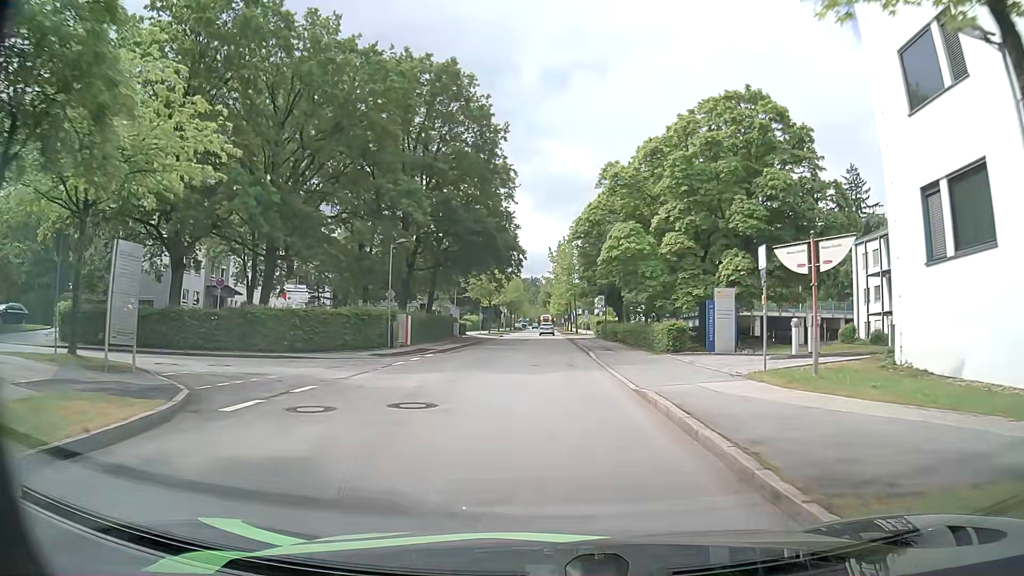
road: residential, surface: asphalt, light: Day
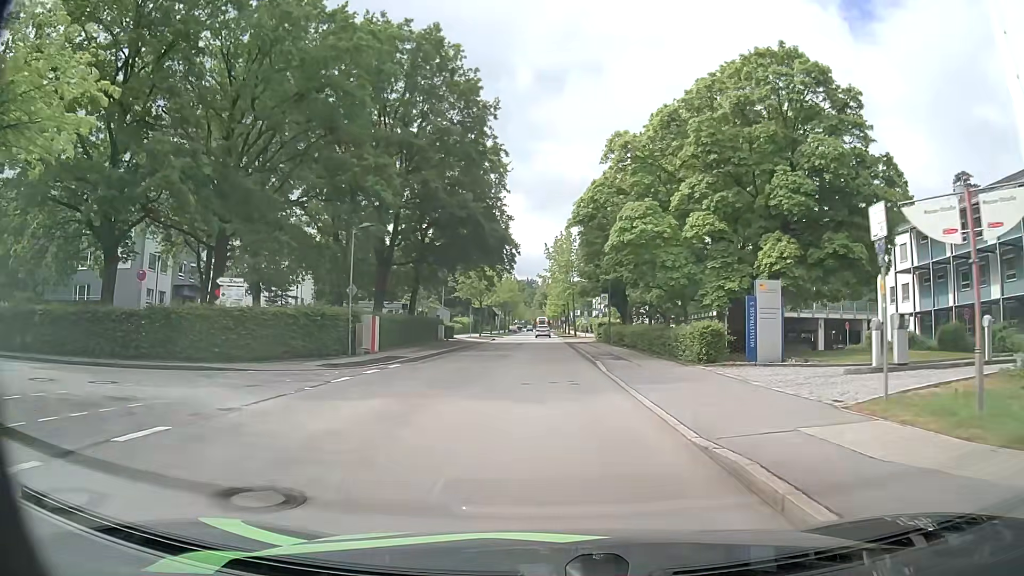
(0.0, +6.0) m; -1°
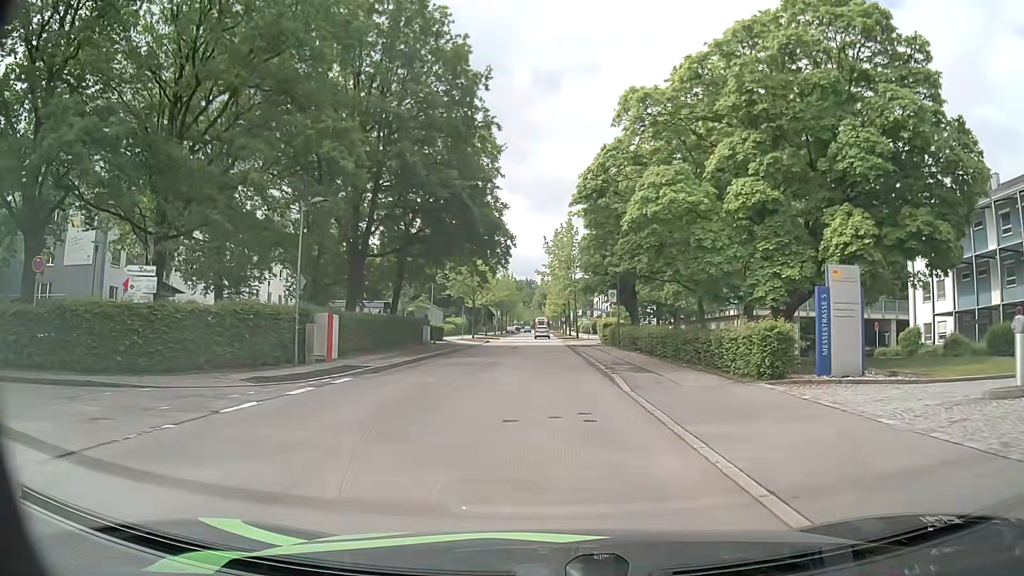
(+0.1, +5.8) m; +2°
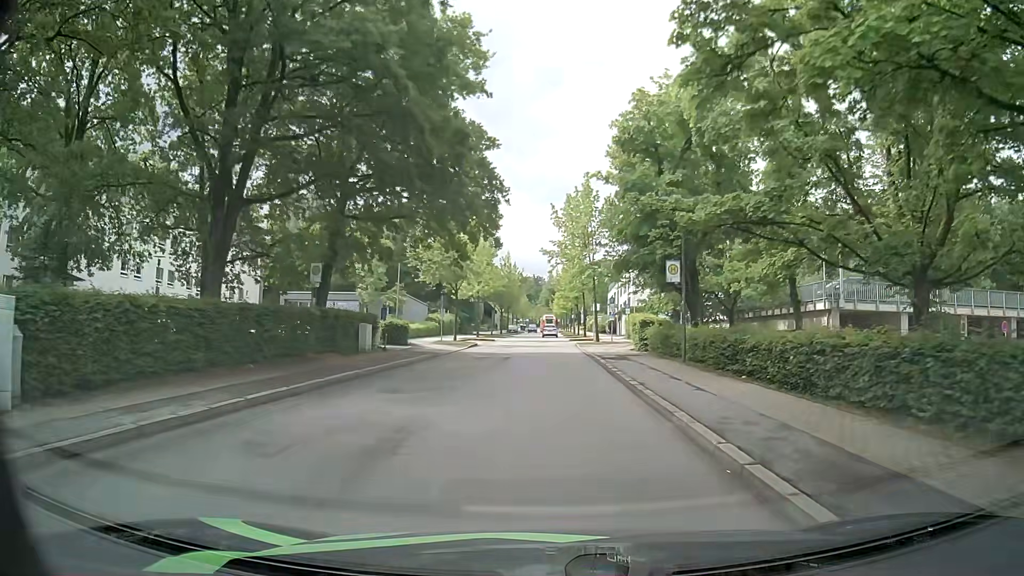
(-0.2, +16.4) m; -1°
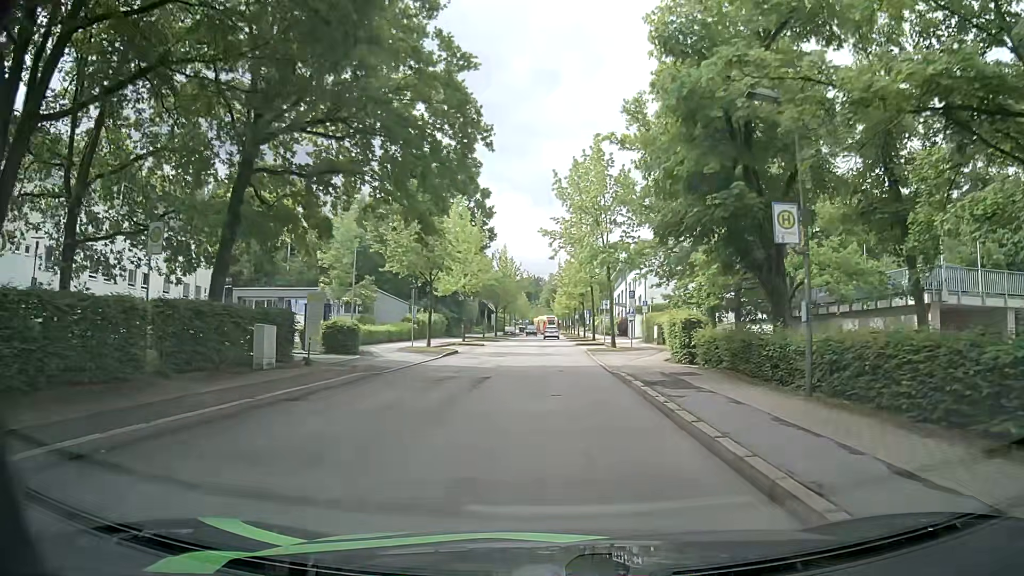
(-0.1, +10.4) m; -2°
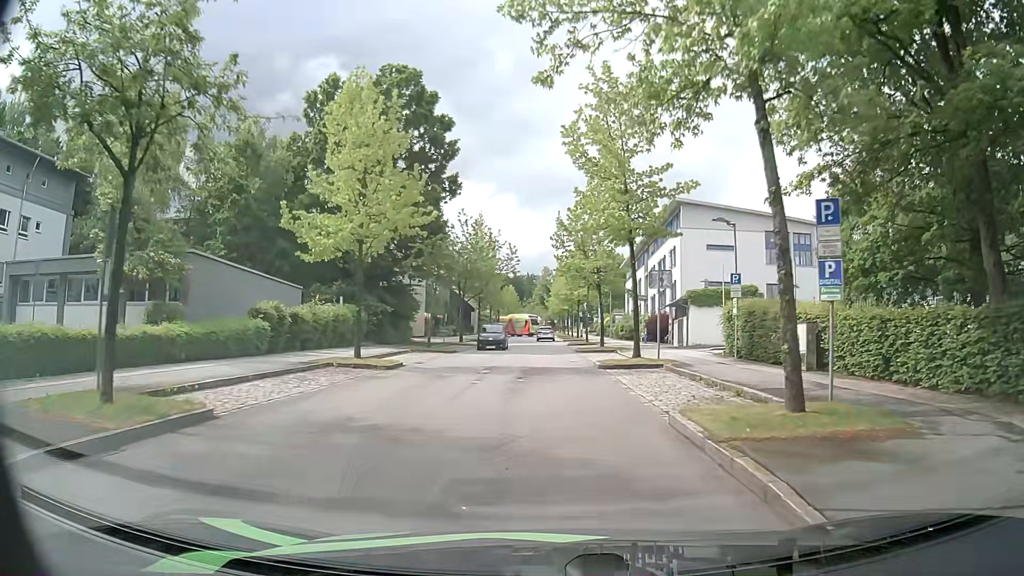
(+1.1, +26.4) m; +2°
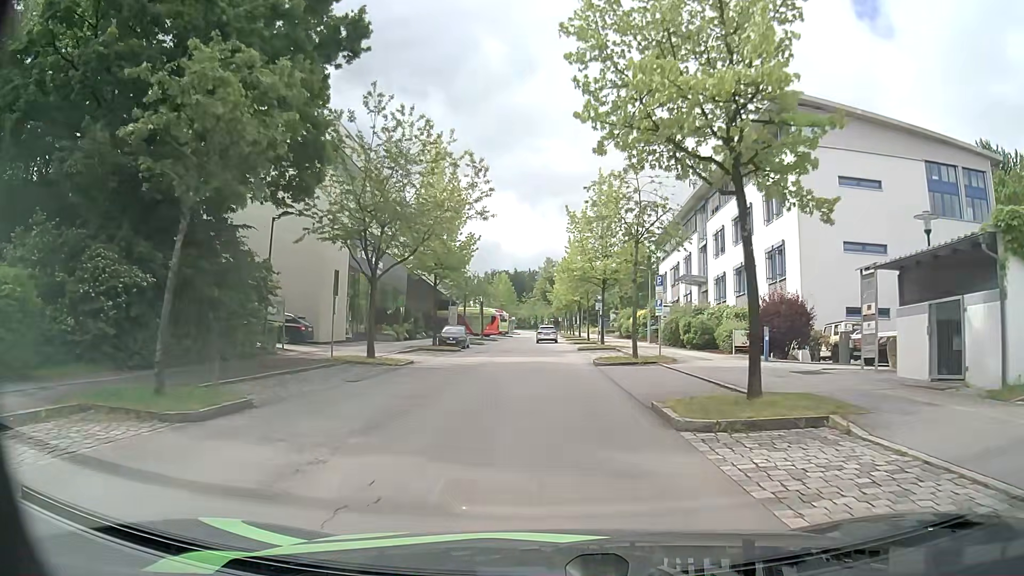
(+0.1, +26.9) m; 0°
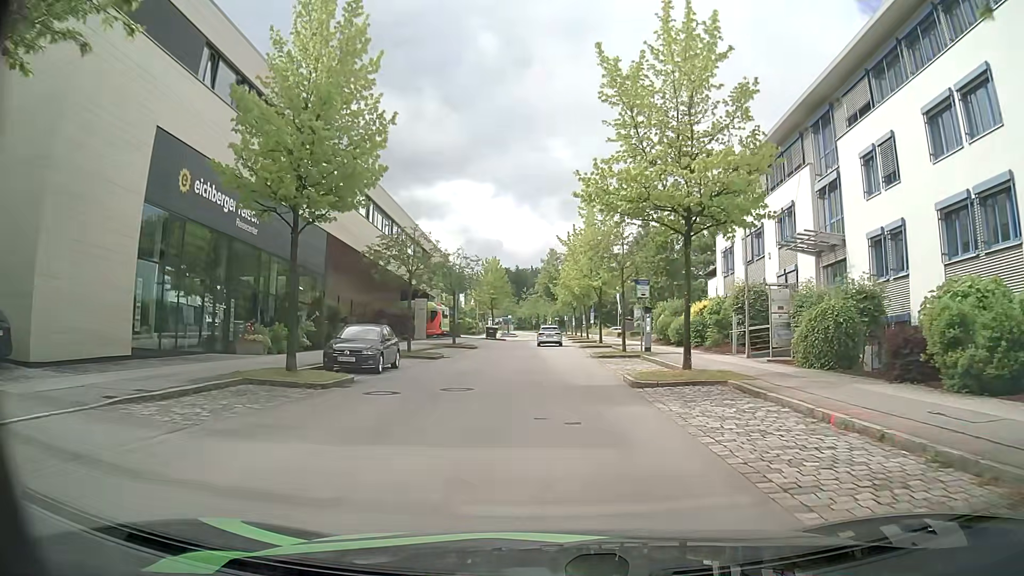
(+0.1, +22.3) m; 0°
(0, +10) (0, +20) (0, +30) (0, +40) (0, +50) (0, +60) (0, +70) (0, +80) (0, +90) (0, +100) m
